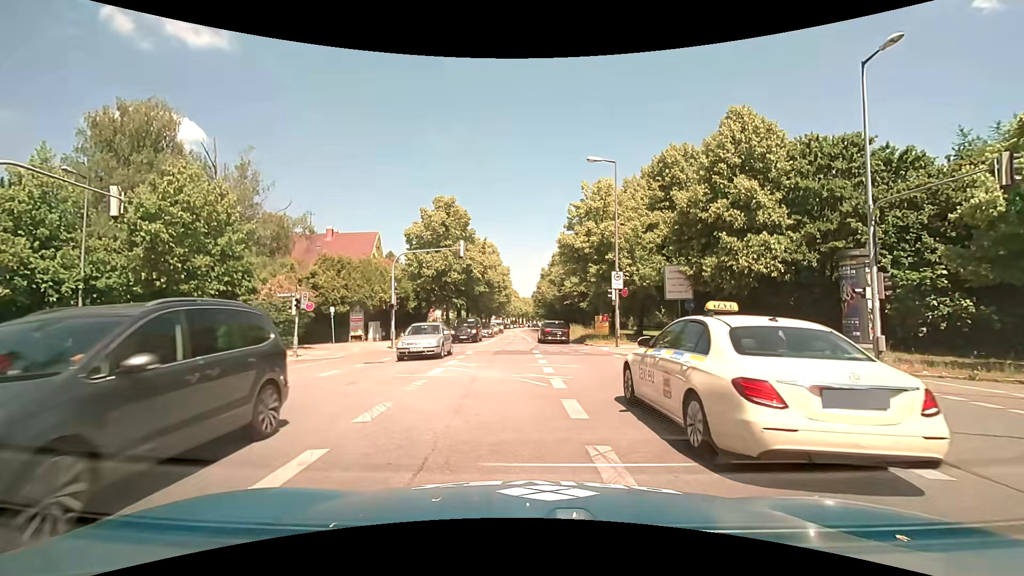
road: secondary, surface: asphalt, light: Day
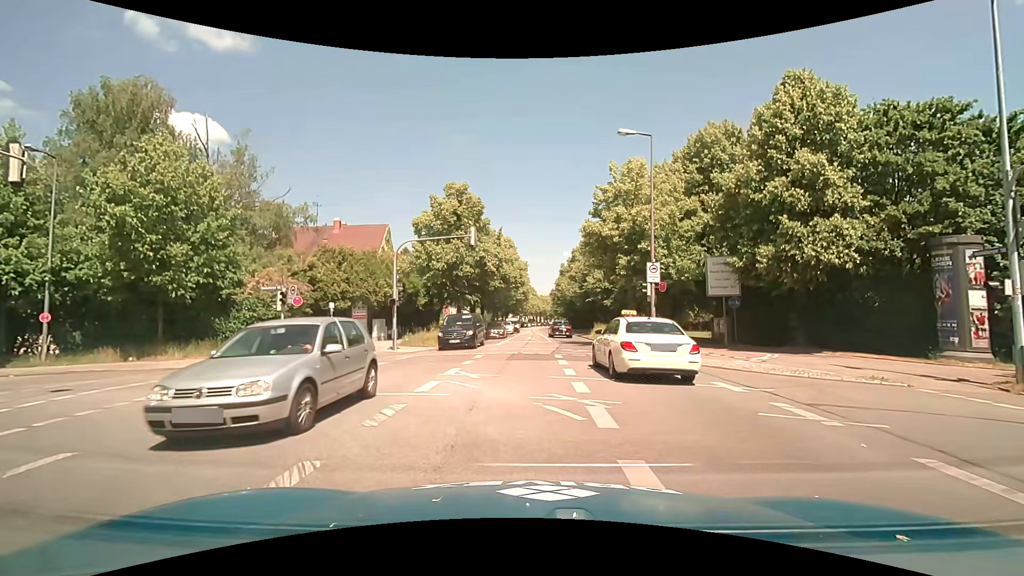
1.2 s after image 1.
(-0.1, +3.7) m; -3°
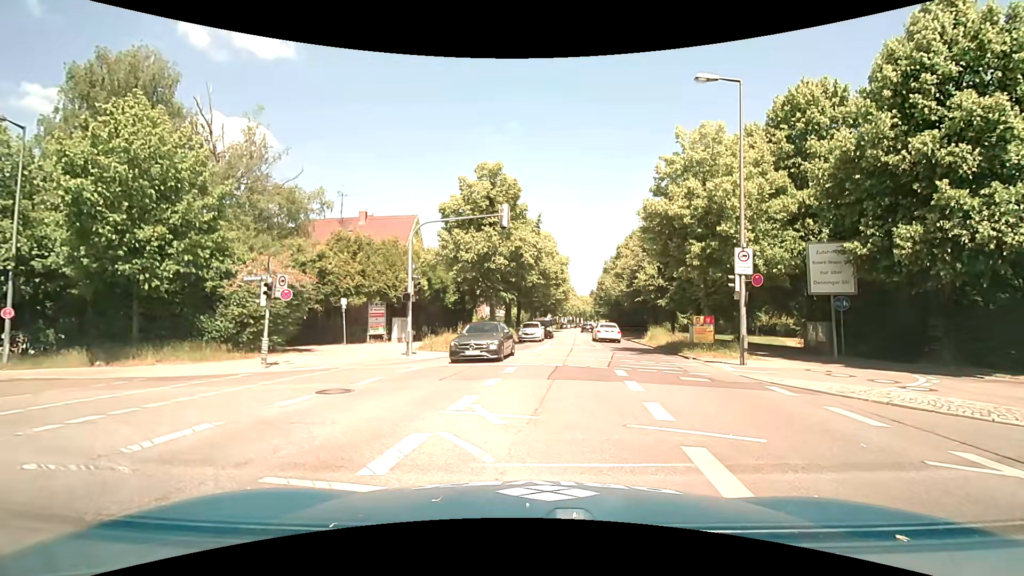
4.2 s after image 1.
(-0.2, +5.0) m; -3°
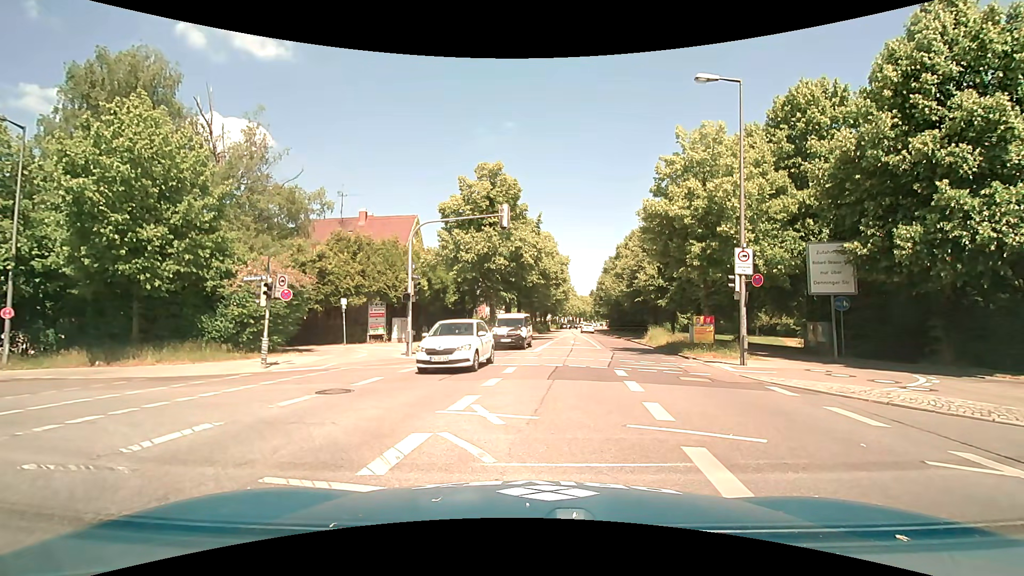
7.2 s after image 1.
(0.0, +0.1) m; 0°
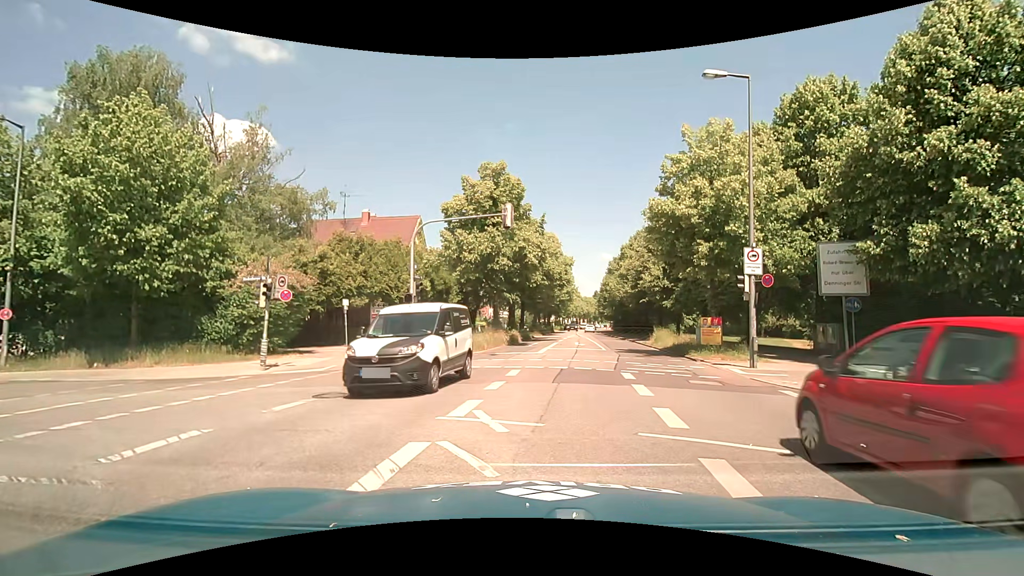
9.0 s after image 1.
(0.0, +0.3) m; 0°
